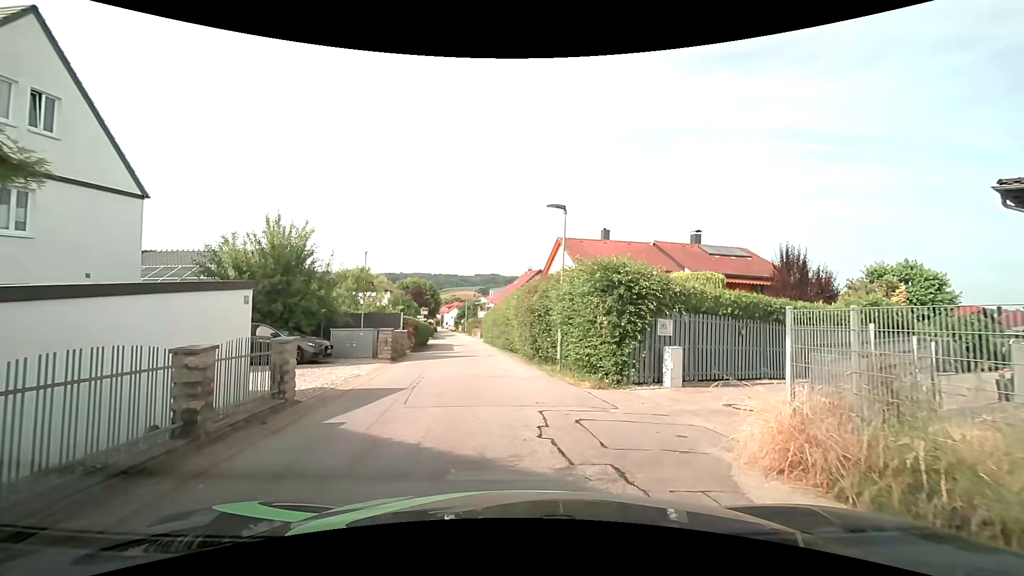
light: Day
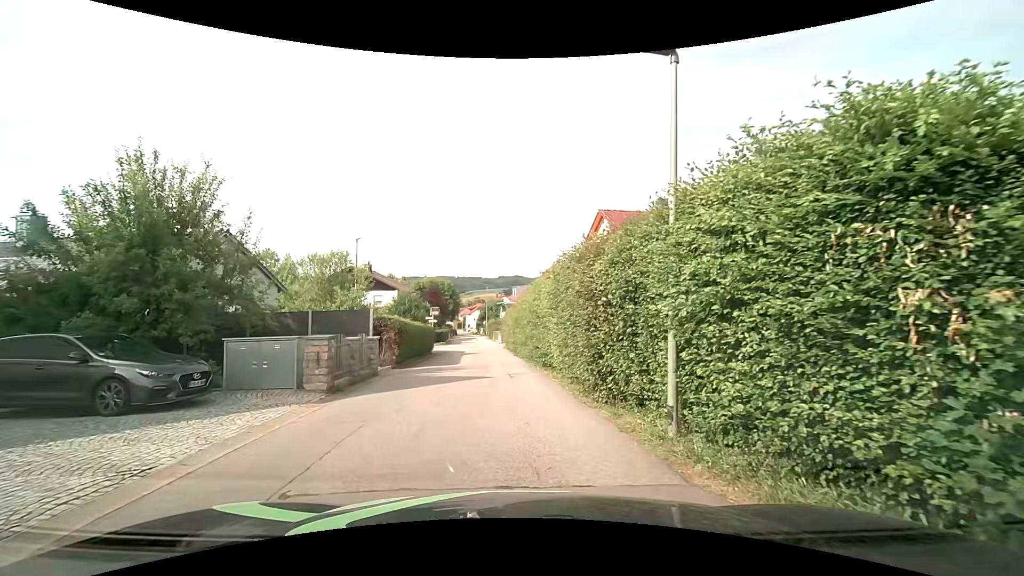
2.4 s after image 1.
(-0.3, +9.0) m; -4°
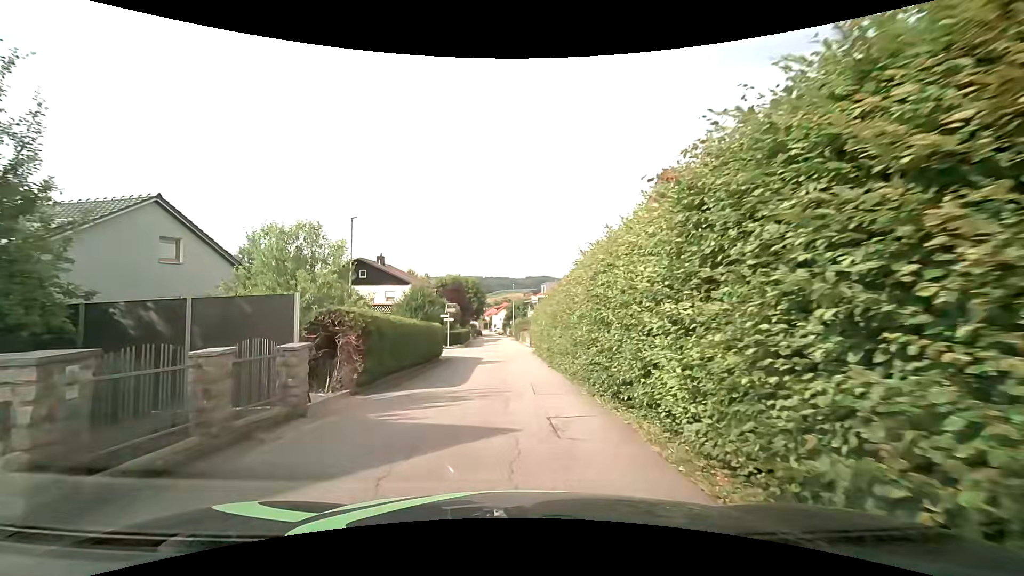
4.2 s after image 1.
(-0.1, +7.3) m; -2°
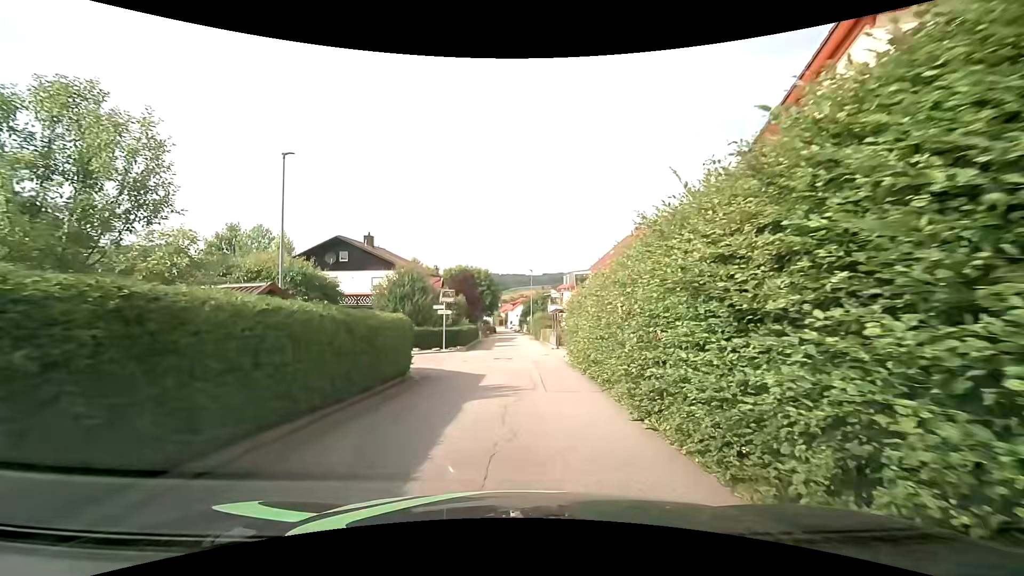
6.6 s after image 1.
(-0.3, +10.6) m; -3°
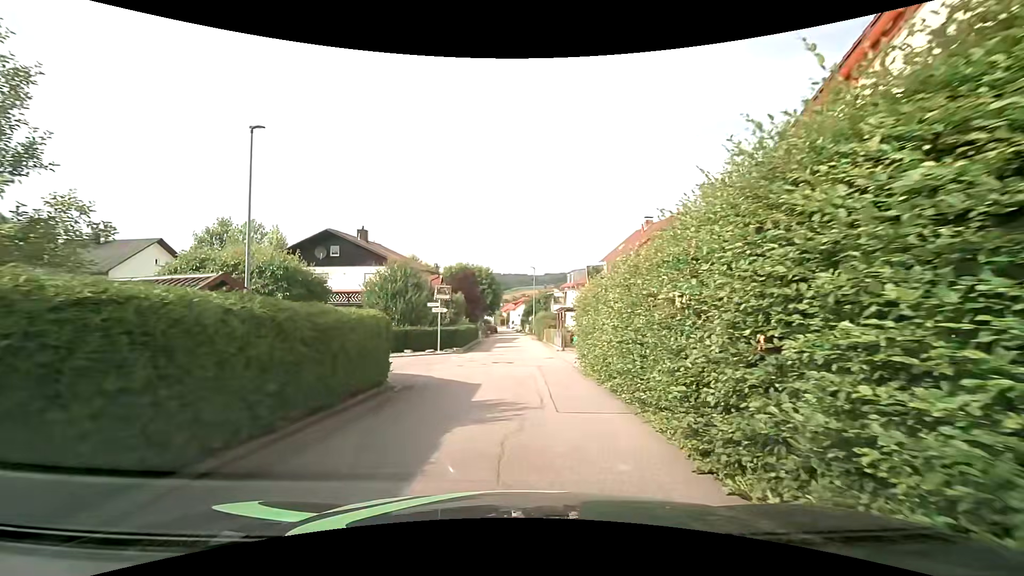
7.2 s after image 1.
(0.0, +2.4) m; 0°
(0, +10) (0, +20) (0, +30) (+1, +40) (+1, +50) (+1, +60) (0, +70) (0, +80) (0, +90) (0, +100) m
